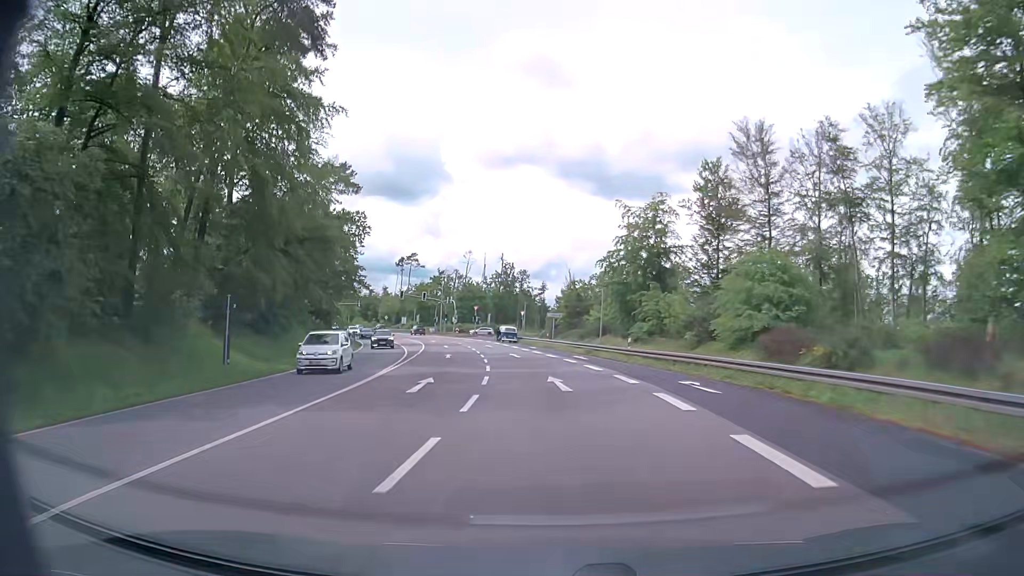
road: primary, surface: asphalt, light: Day
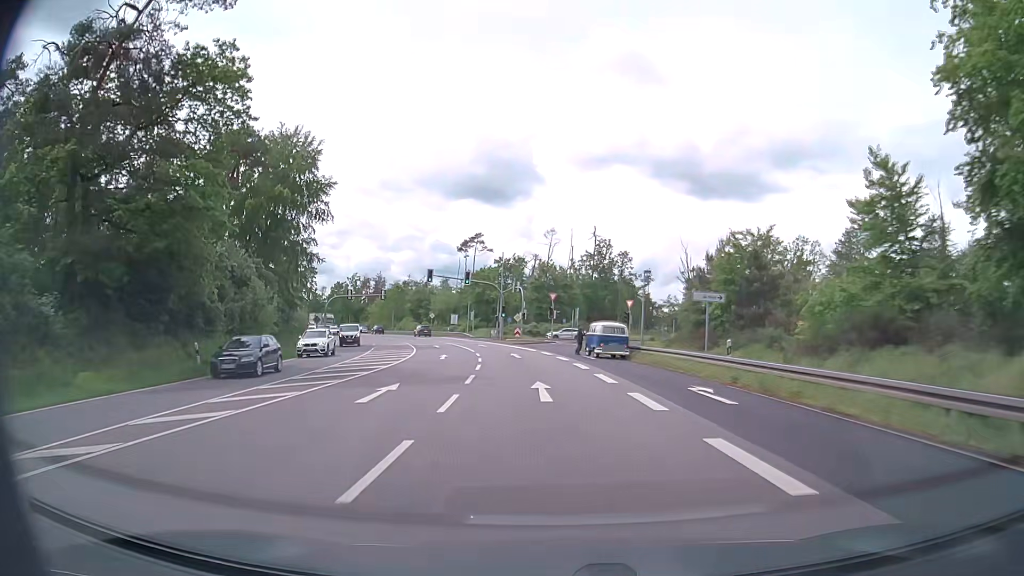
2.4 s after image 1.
(-3.1, +42.8) m; -8°
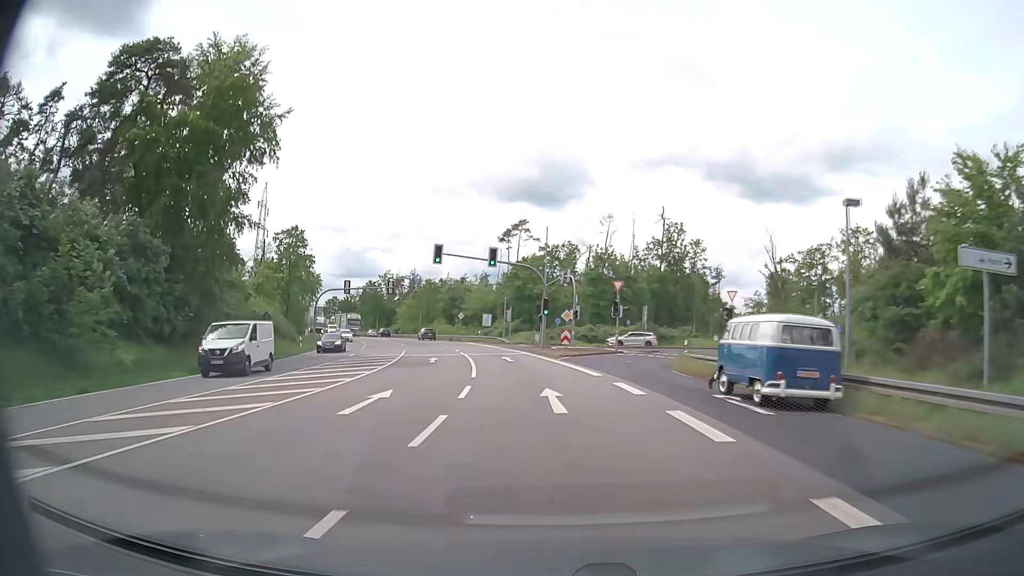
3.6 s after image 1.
(-0.8, +21.5) m; -4°
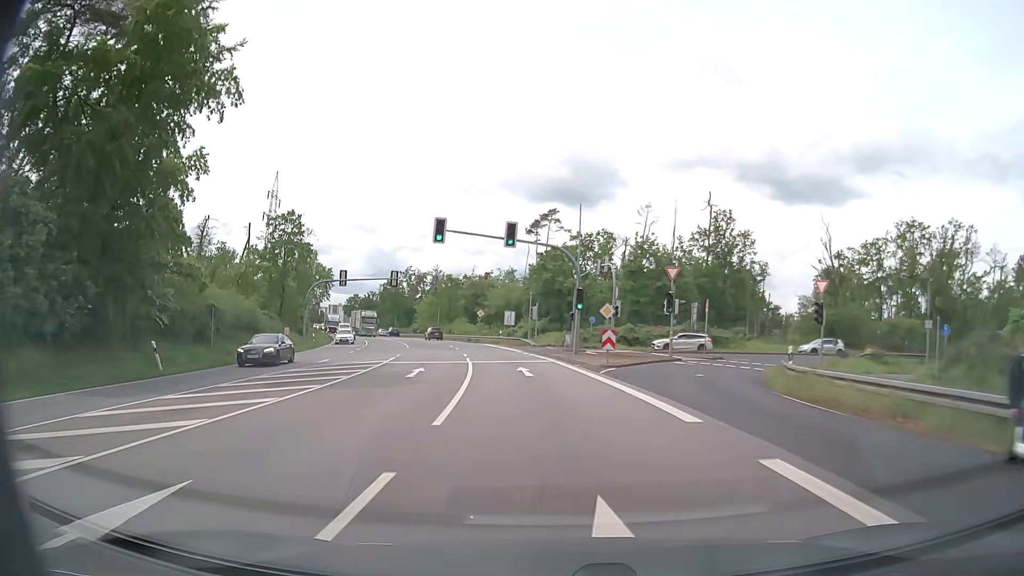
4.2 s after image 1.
(-0.2, +10.7) m; -3°
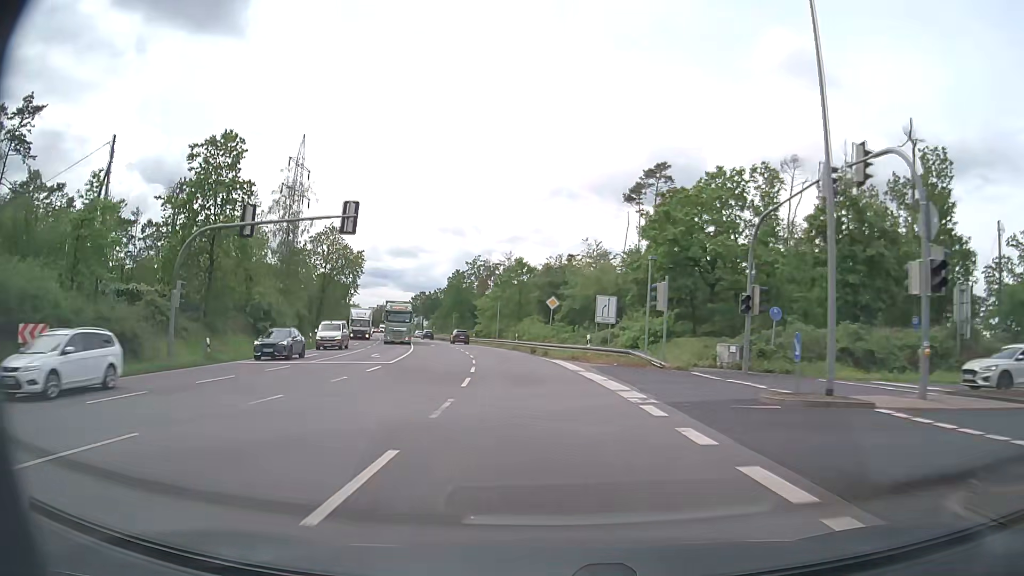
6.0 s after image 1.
(-2.2, +32.3) m; -7°
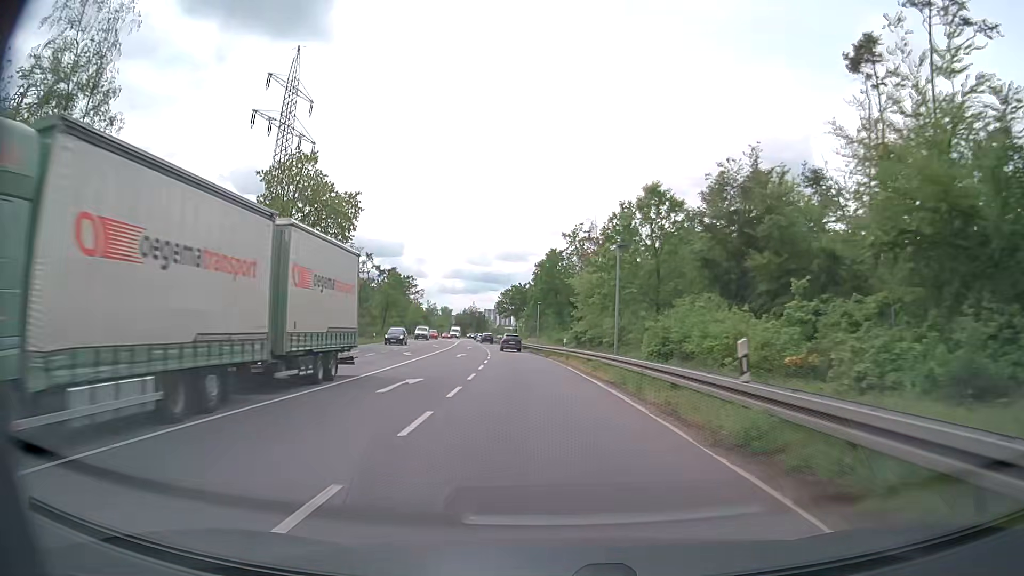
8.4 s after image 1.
(-3.8, +44.5) m; -9°
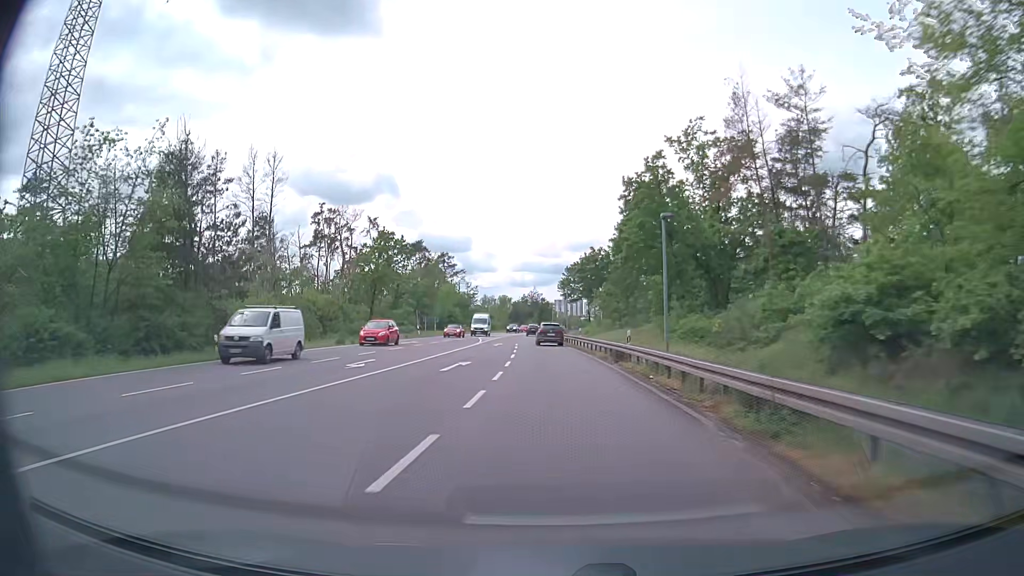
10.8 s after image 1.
(-2.7, +45.6) m; -6°
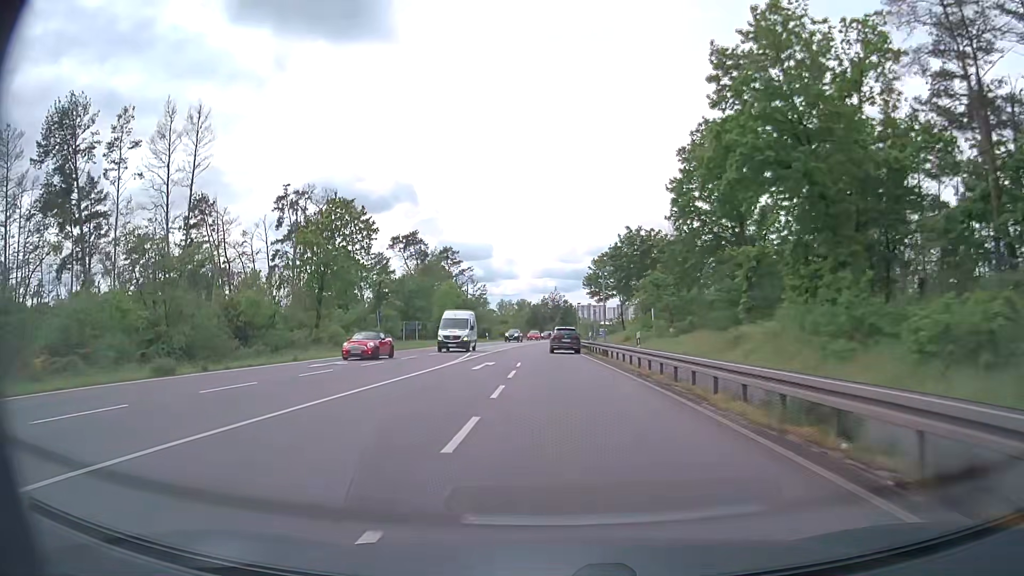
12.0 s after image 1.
(-0.4, +22.1) m; -2°
(0, +10) (0, +20) (-1, +30) (-1, +40) (-1, +50) (-1, +60) (-1, +70) (-1, +80) (0, +90) (+1, +100) m
